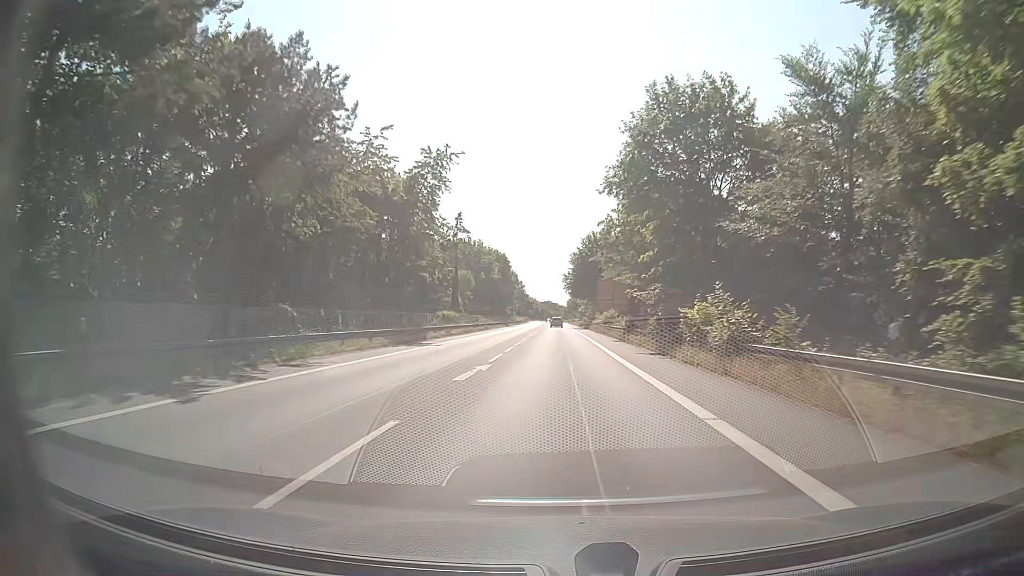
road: secondary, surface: asphalt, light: Day
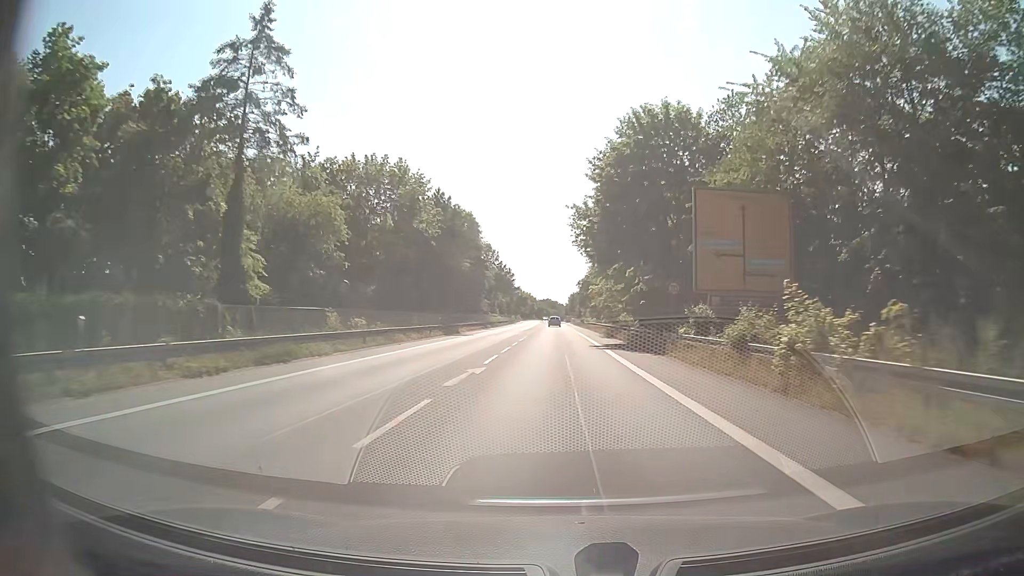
(-0.2, +57.3) m; 0°
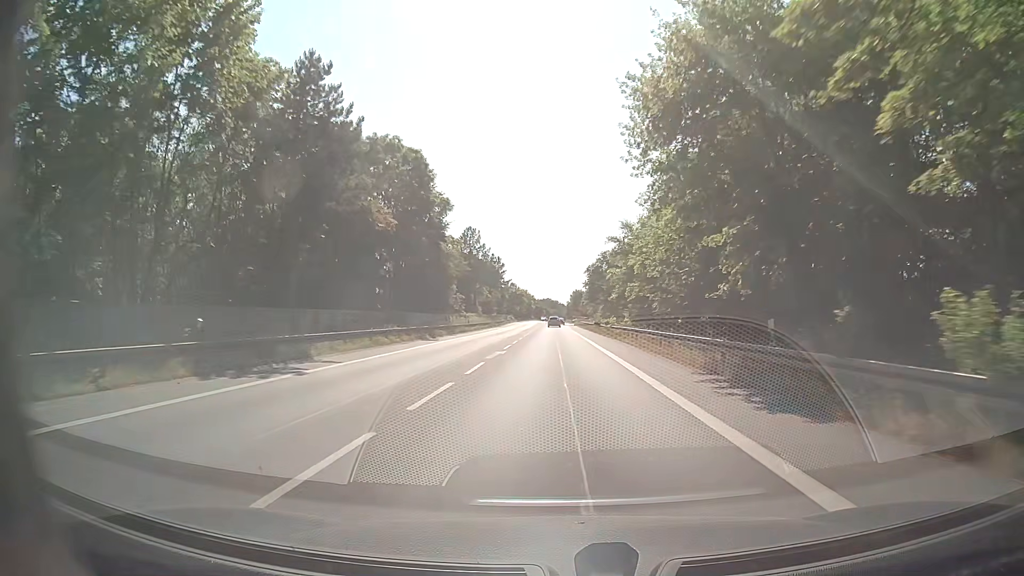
(0.0, +34.4) m; 0°
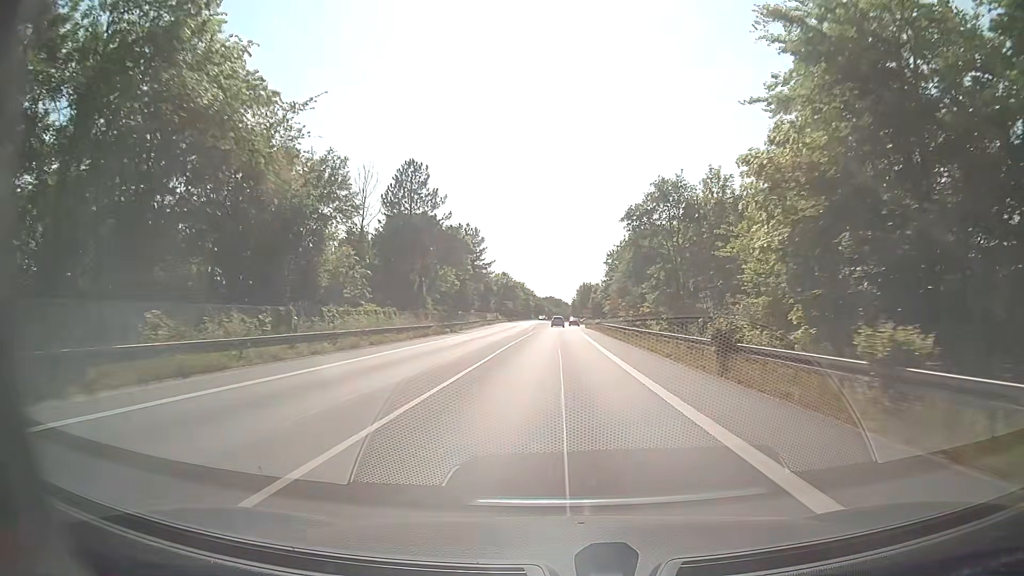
(0.0, +45.9) m; 0°
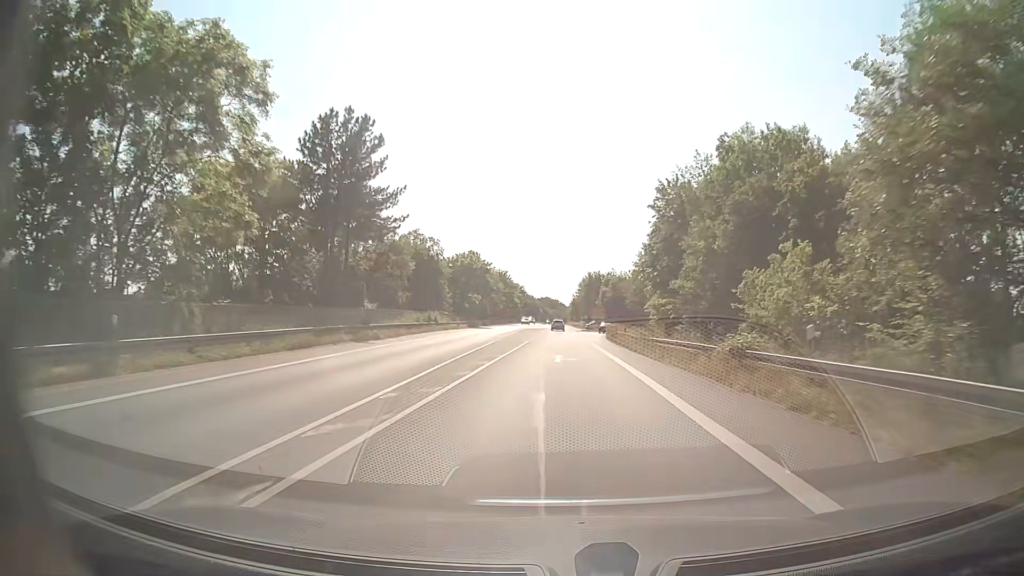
(+0.3, +57.3) m; 0°
(0, +10) (0, +20) (0, +30) (0, +40) (0, +50) (0, +60) (+1, +70) (+1, +80) (+1, +90) (+1, +100) m
